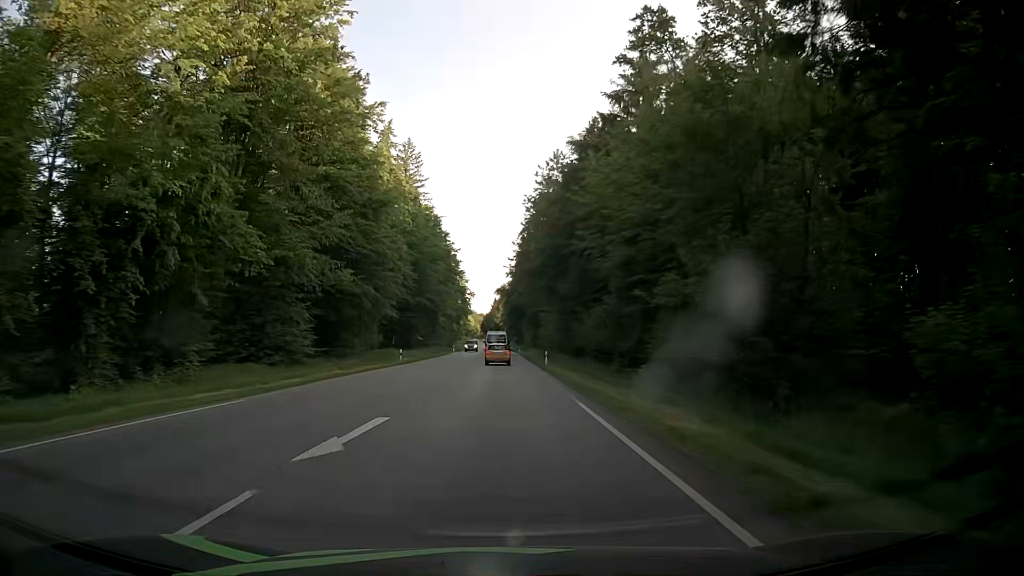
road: secondary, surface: asphalt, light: Day
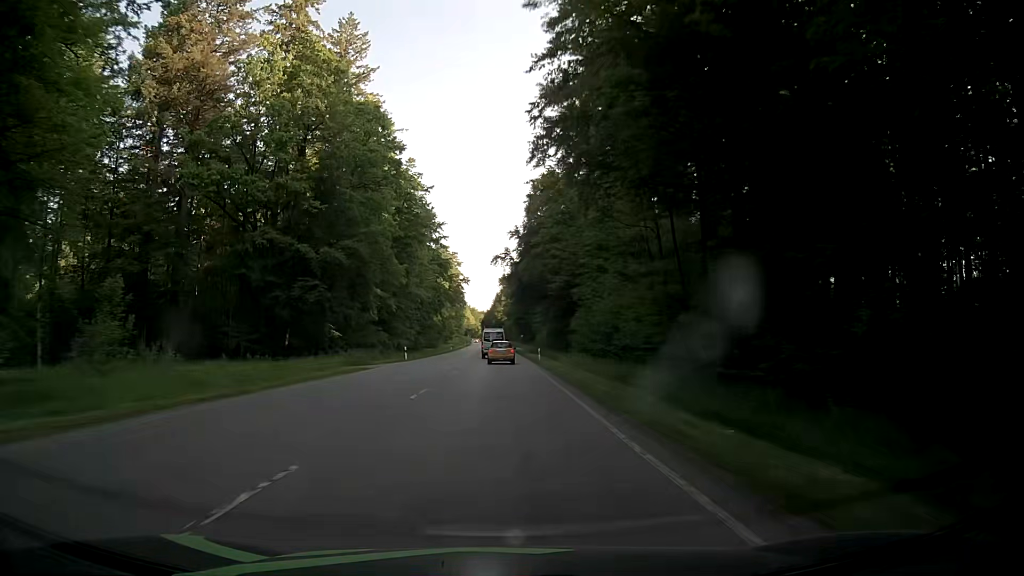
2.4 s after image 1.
(-0.2, +52.9) m; -1°
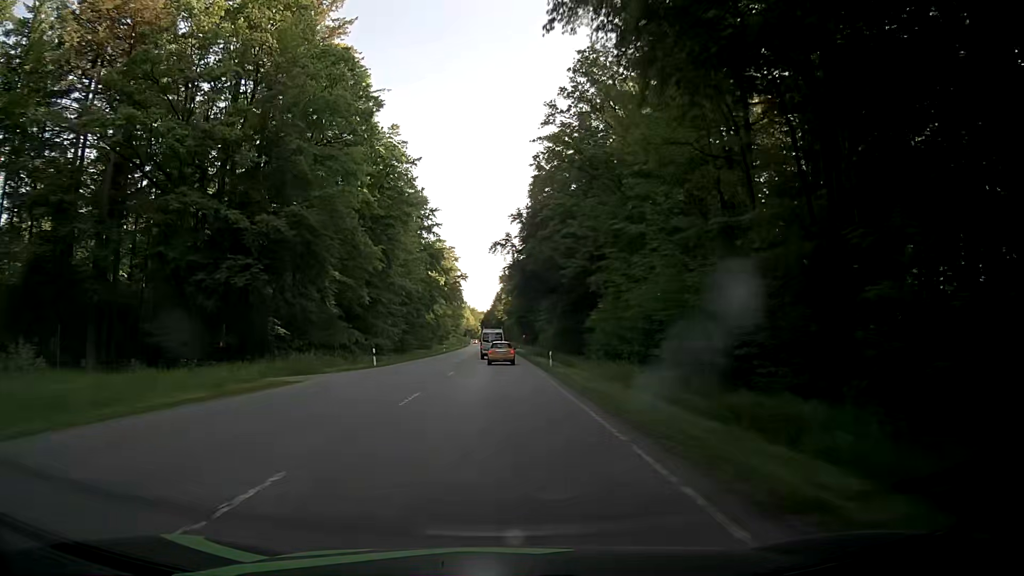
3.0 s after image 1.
(0.0, +12.8) m; 0°
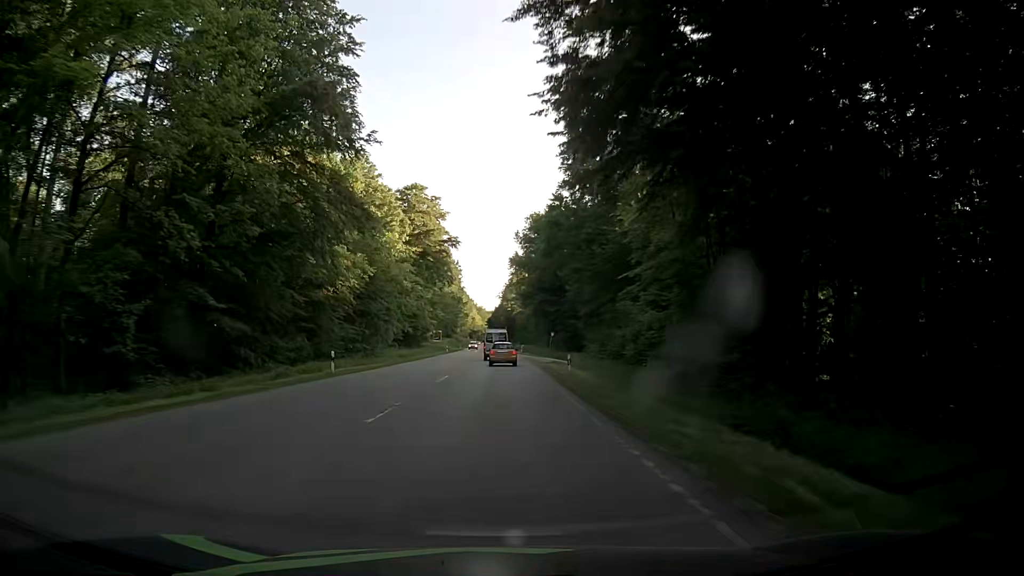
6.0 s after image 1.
(-0.3, +63.9) m; -1°
(0, +10) (0, +20) (0, +30) (0, +40) (0, +50) (0, +60) (0, +70) (0, +80) (-1, +90) (-1, +100) m
